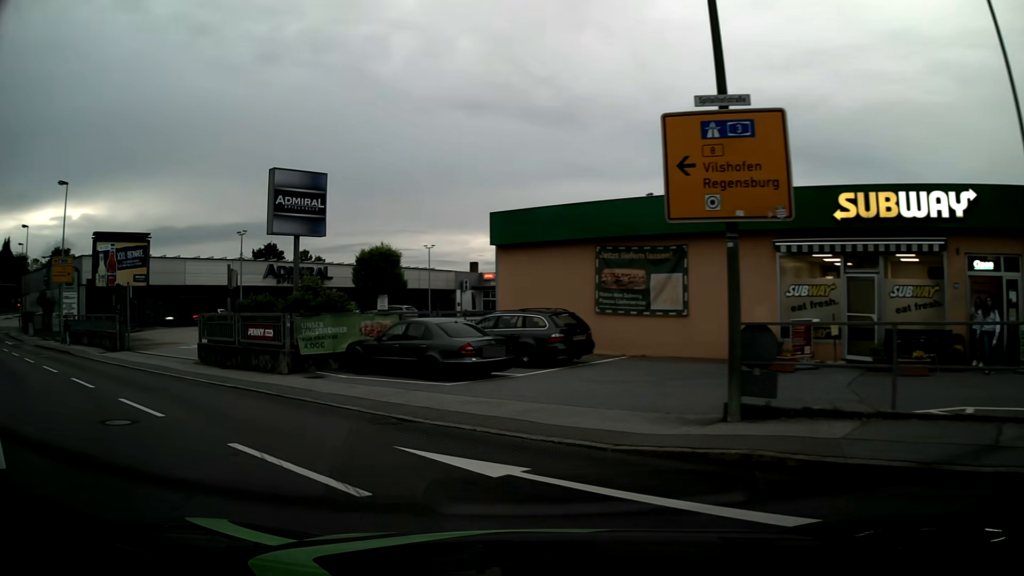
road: tertiary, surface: asphalt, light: Day
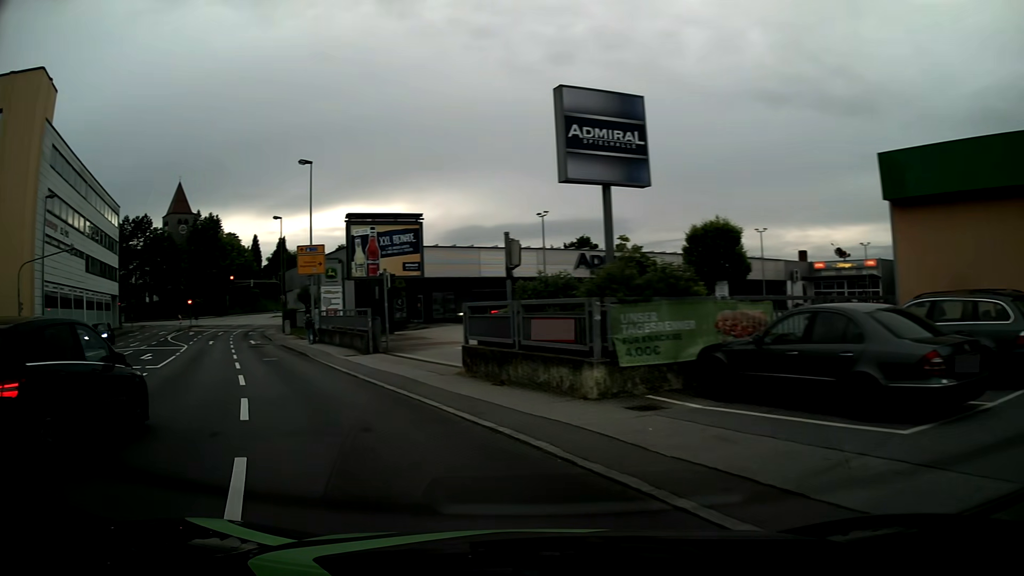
(-1.9, +7.1) m; -29°
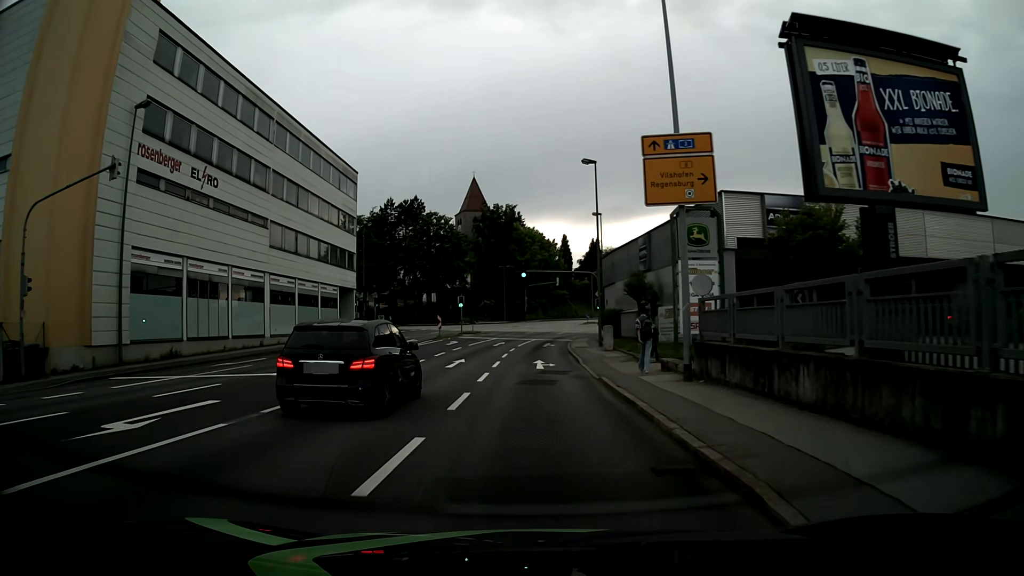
(-7.8, +22.0) m; -26°
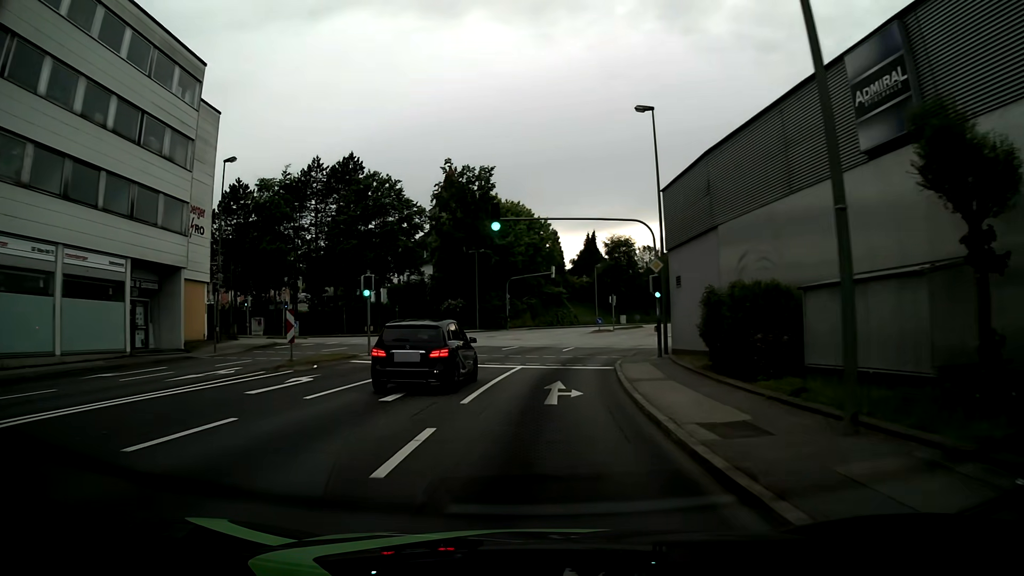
(-0.1, +29.6) m; +1°
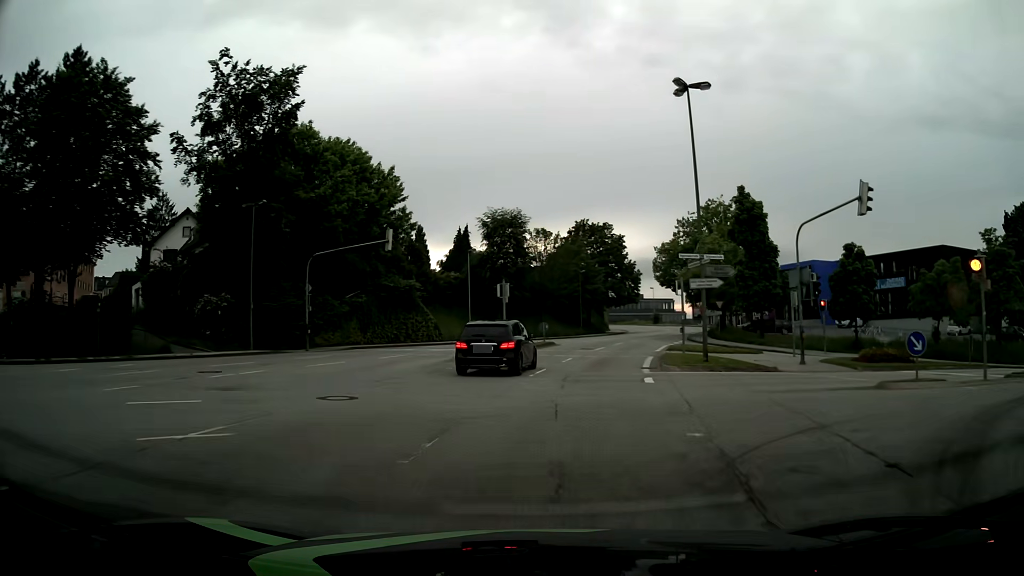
(+2.2, +31.6) m; +11°
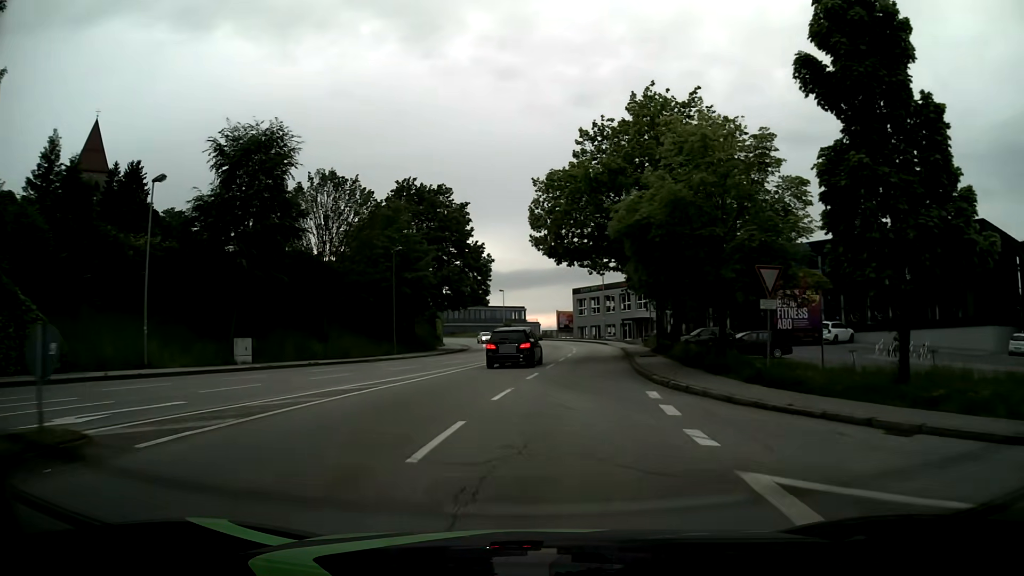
(+4.0, +32.9) m; +14°
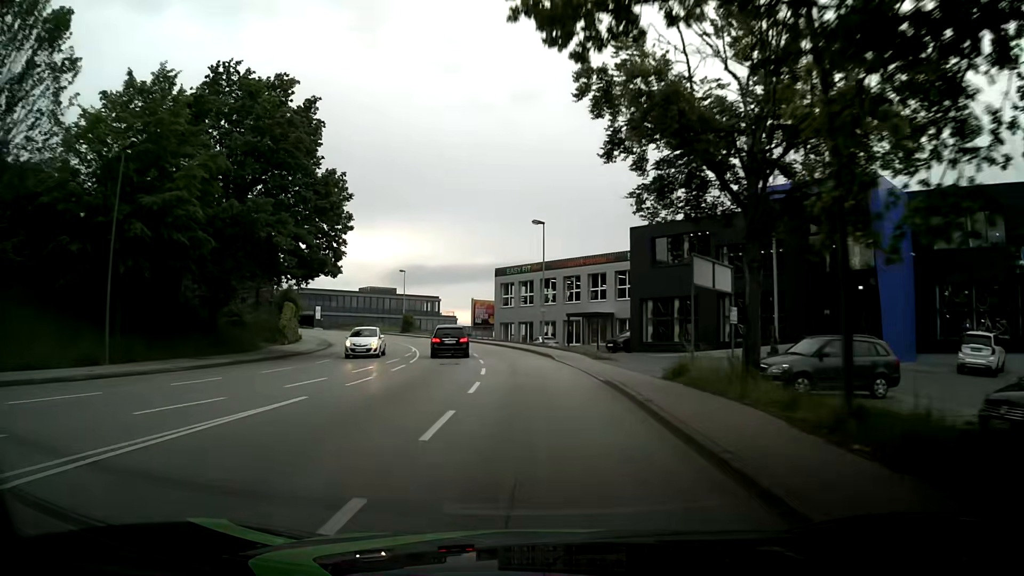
(+1.9, +28.4) m; +5°
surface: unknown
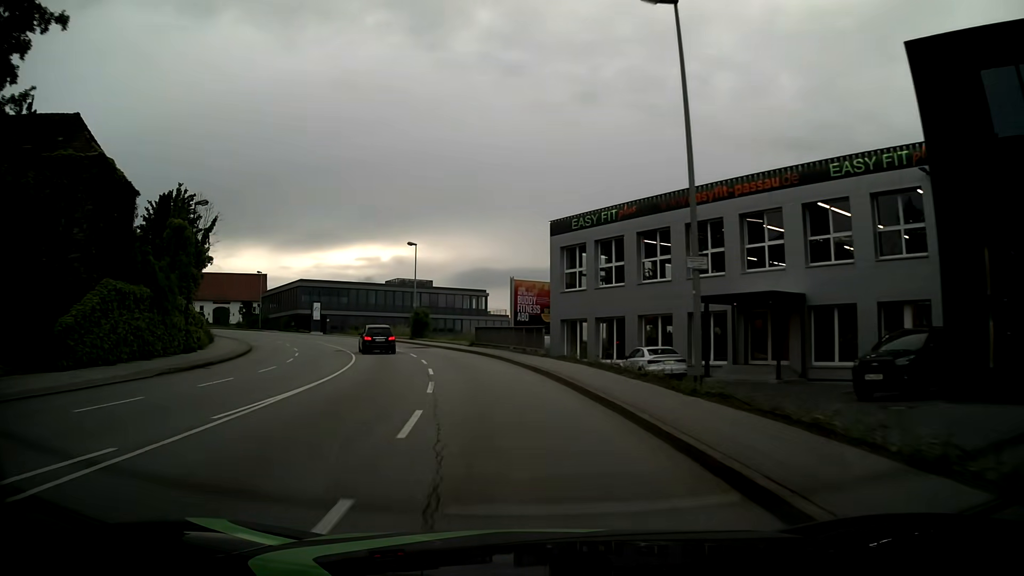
(-0.6, +30.2) m; -5°
(0, +10) (-1, +20) (-3, +30) (-6, +39) (-10, +49) (-15, +57) (-21, +66) (-27, +73) (-34, +80) (-42, +86) m
